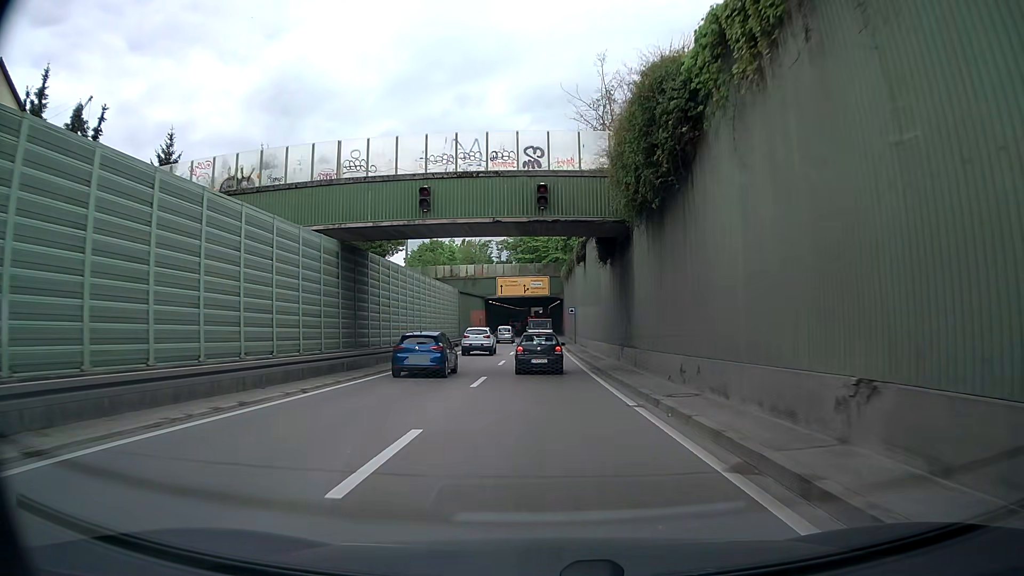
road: trunk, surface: asphalt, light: Day
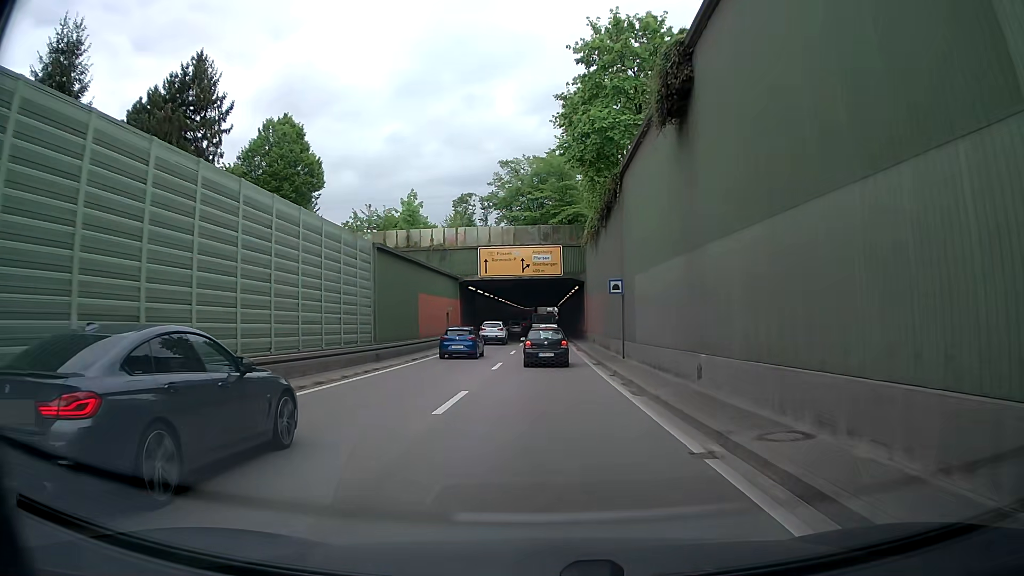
(-0.2, +30.8) m; +1°
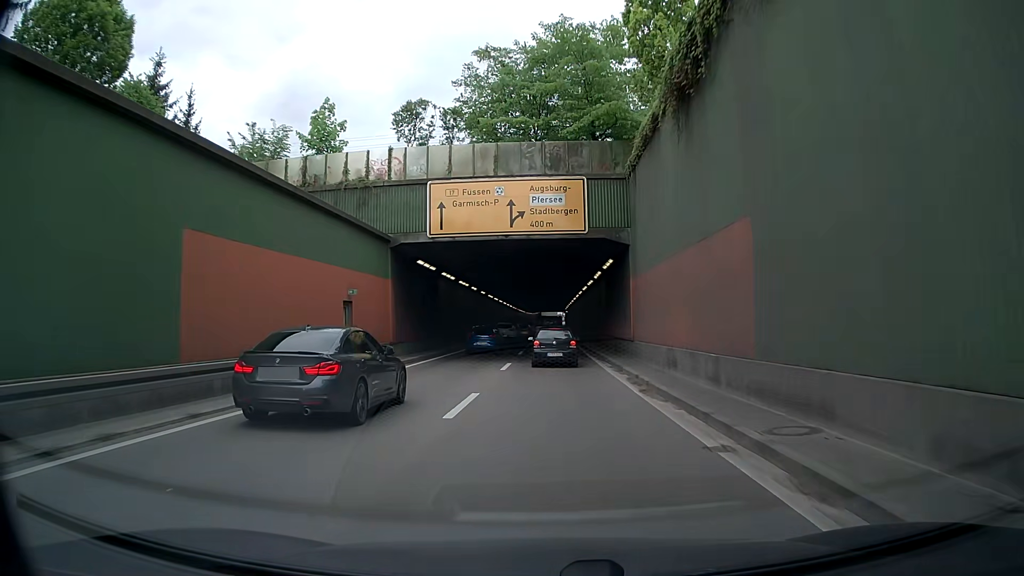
(-0.6, +24.7) m; -2°
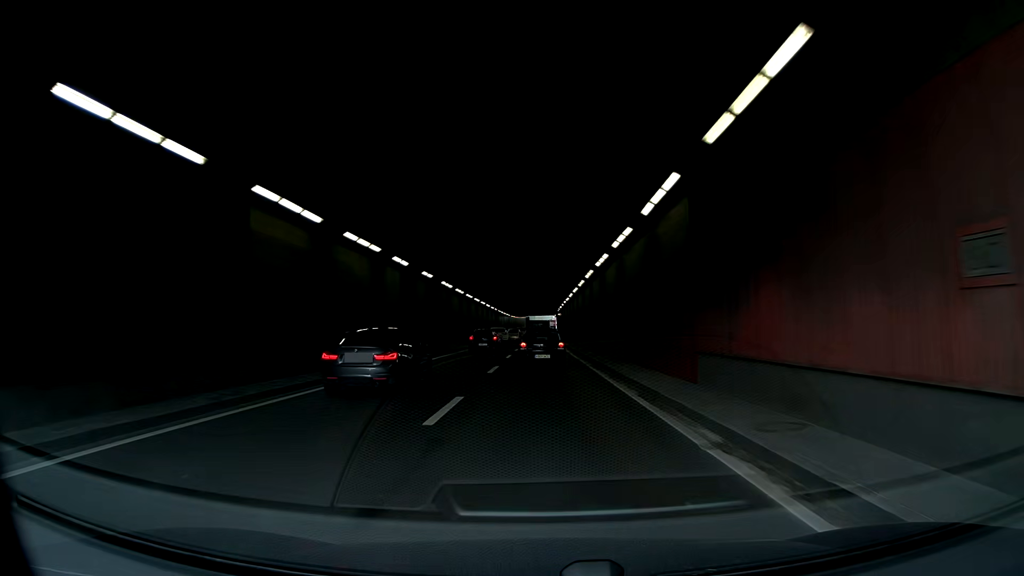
(+0.4, +24.9) m; +2°
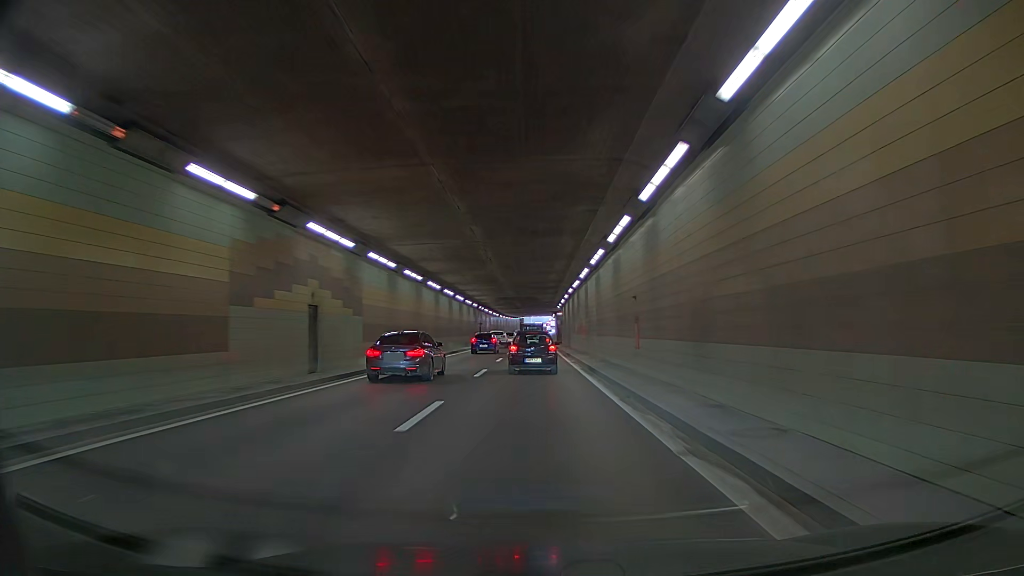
(0.0, +24.4) m; +3°
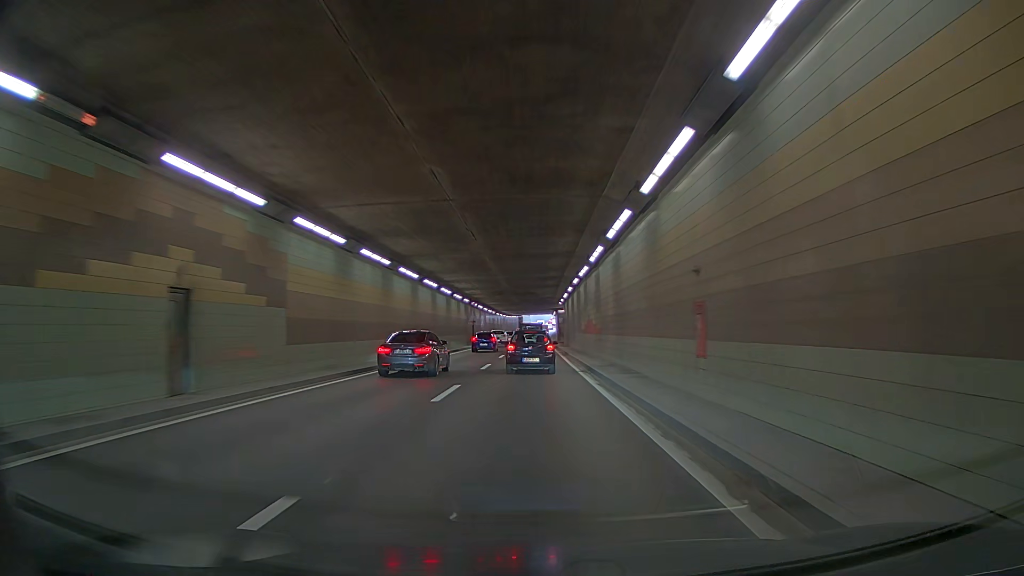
(+0.2, +8.1) m; +2°
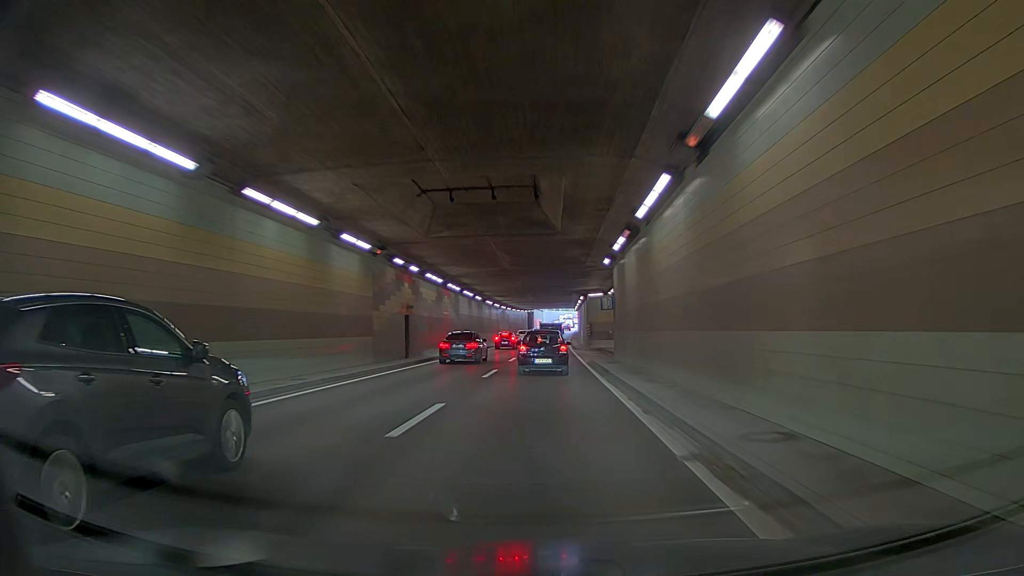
(-0.9, +40.6) m; -2°
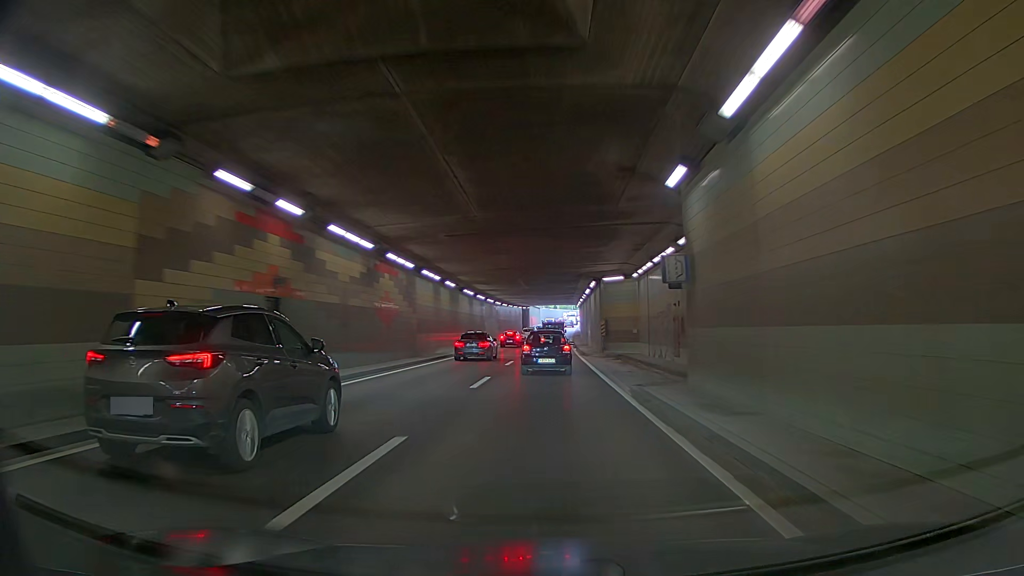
(-0.4, +16.2) m; -3°
